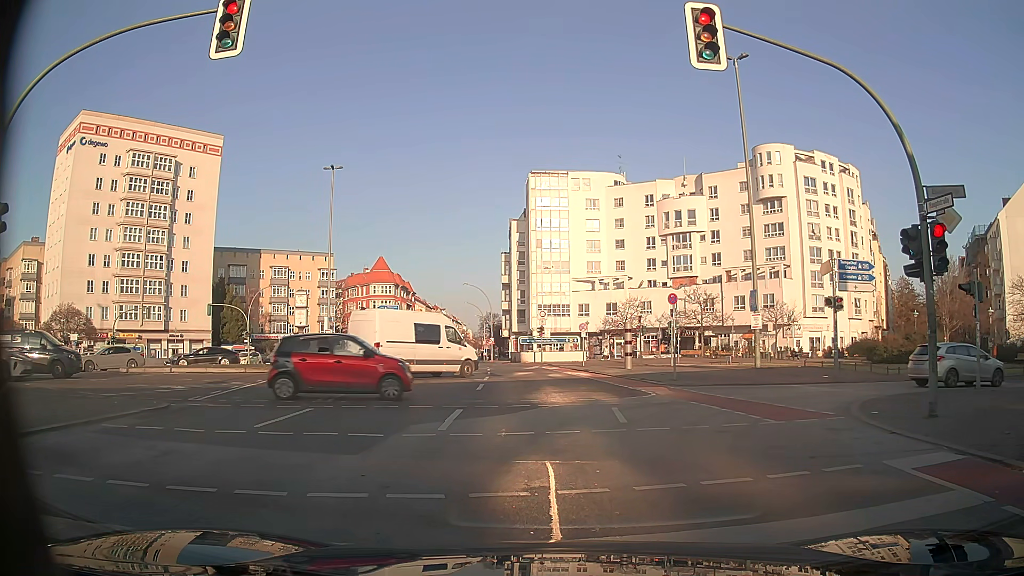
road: tertiary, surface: asphalt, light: Day
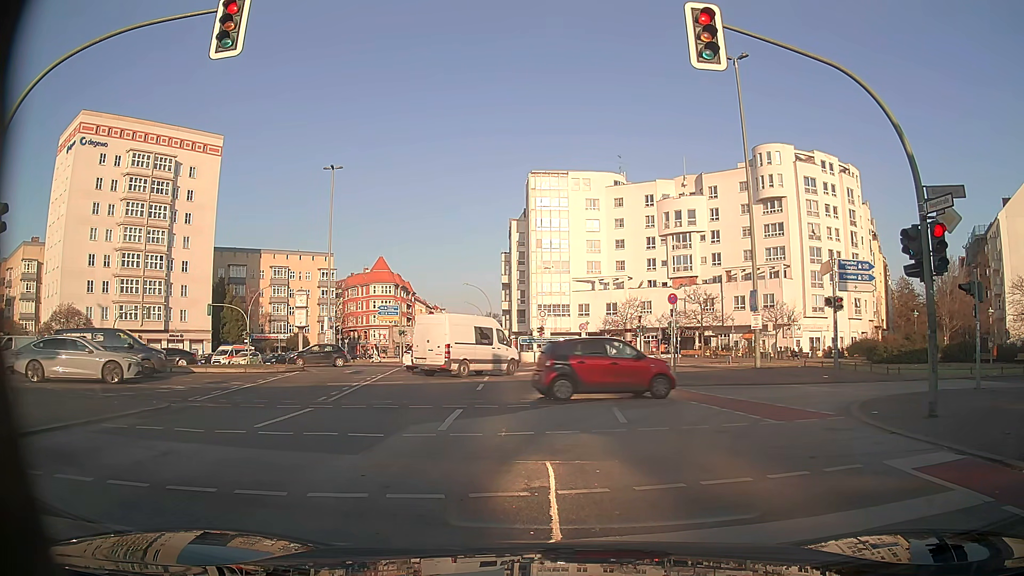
(0.0, 0.0) m; 0°
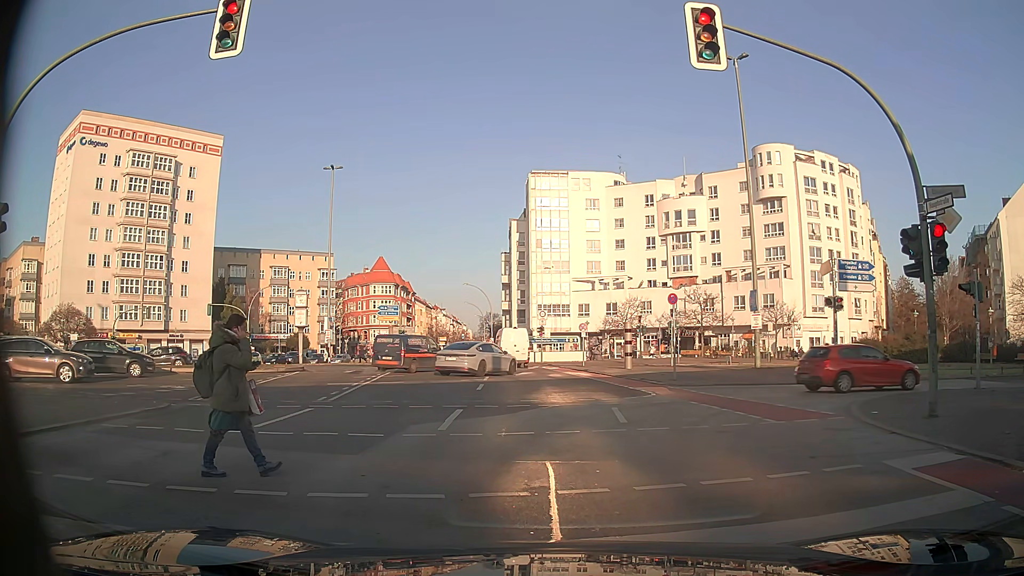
(0.0, 0.0) m; 0°
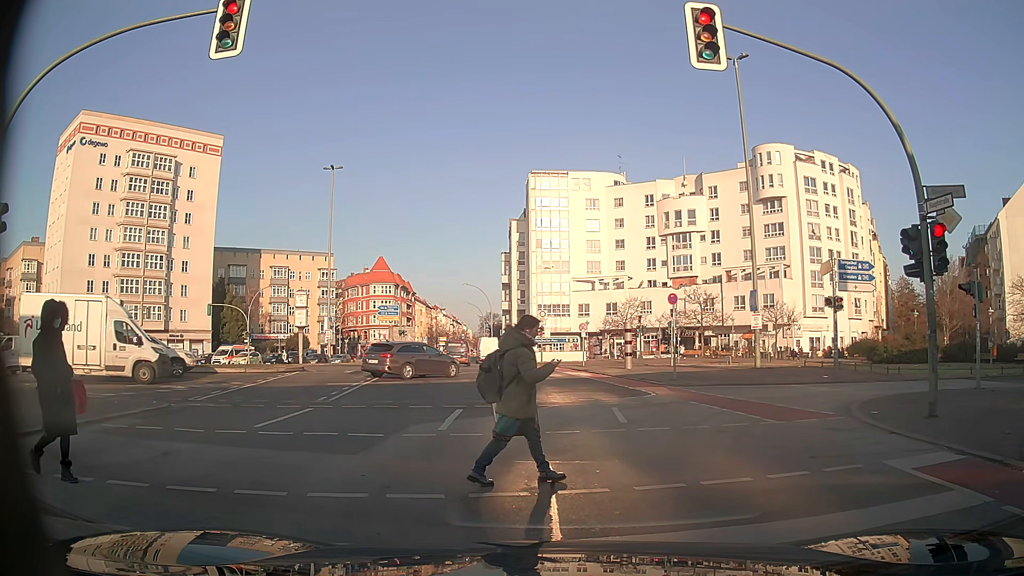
(0.0, 0.0) m; 0°
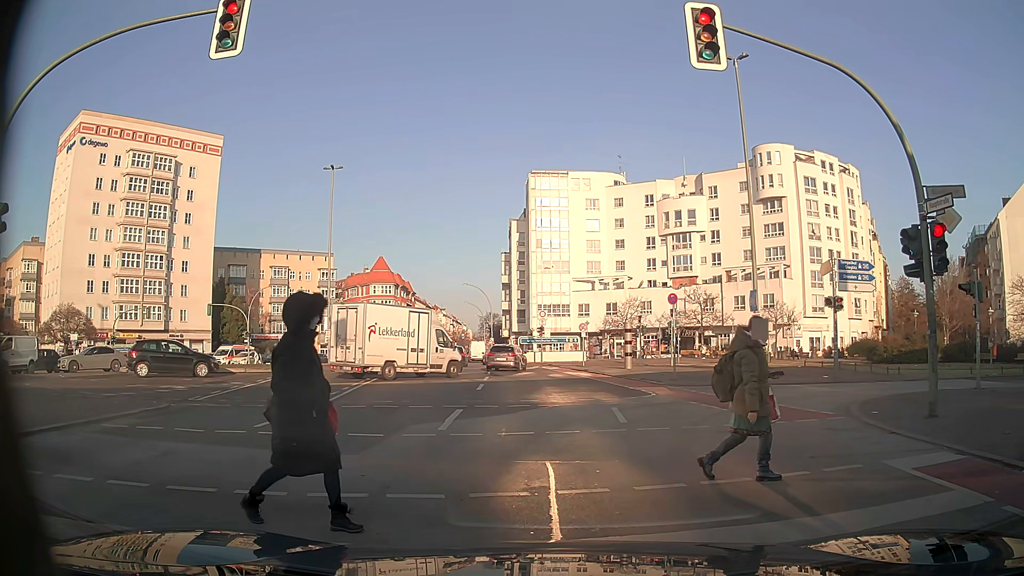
(0.0, 0.0) m; 0°
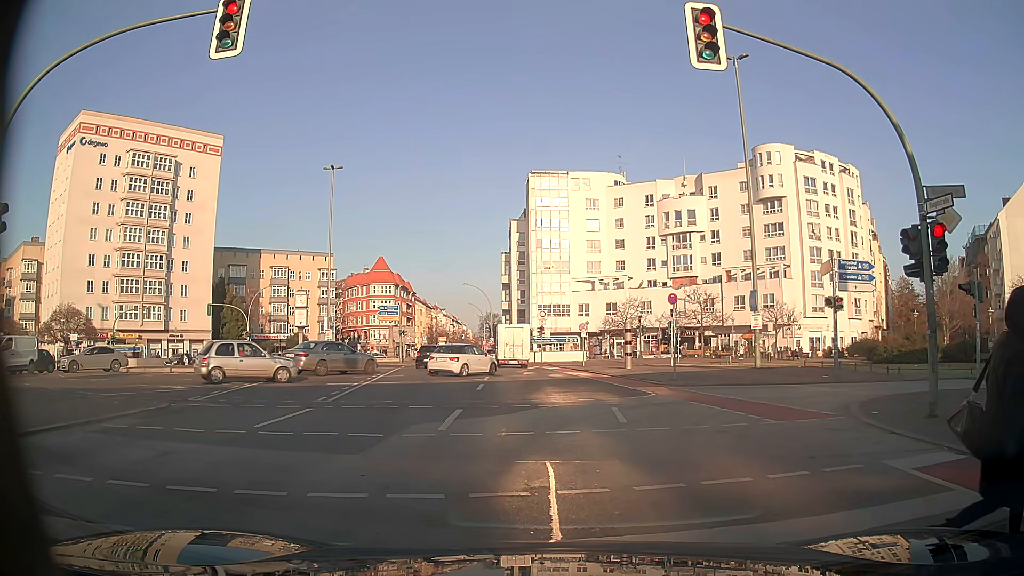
(0.0, 0.0) m; 0°
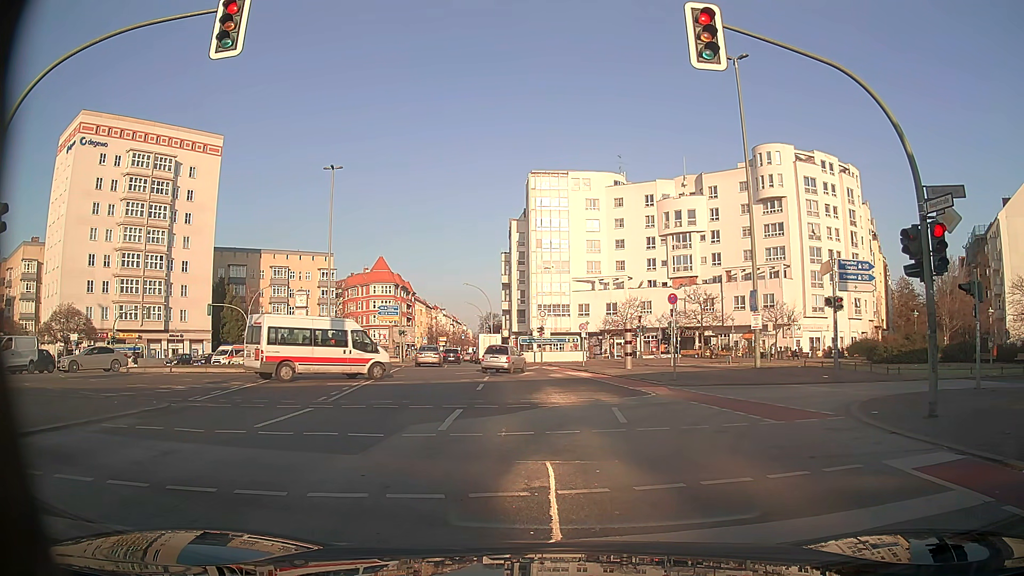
(0.0, 0.0) m; 0°
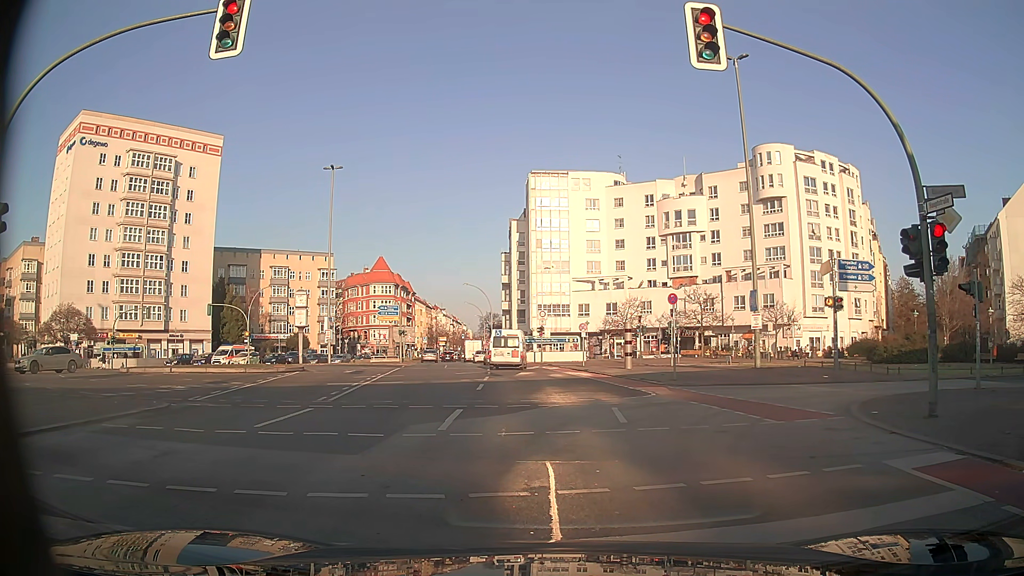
(0.0, 0.0) m; 0°
(0, +10) (0, +20) (-1, +30) (-2, +40) (-3, +50) (-5, +60) (-6, +70) (-8, +79) (-10, +89) (-11, +99) m
